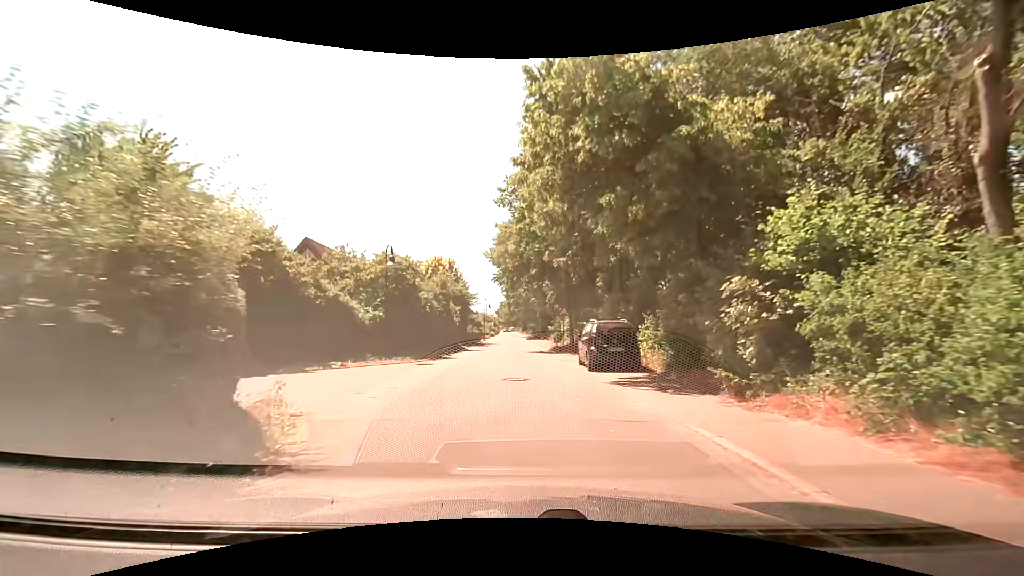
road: residential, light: Day
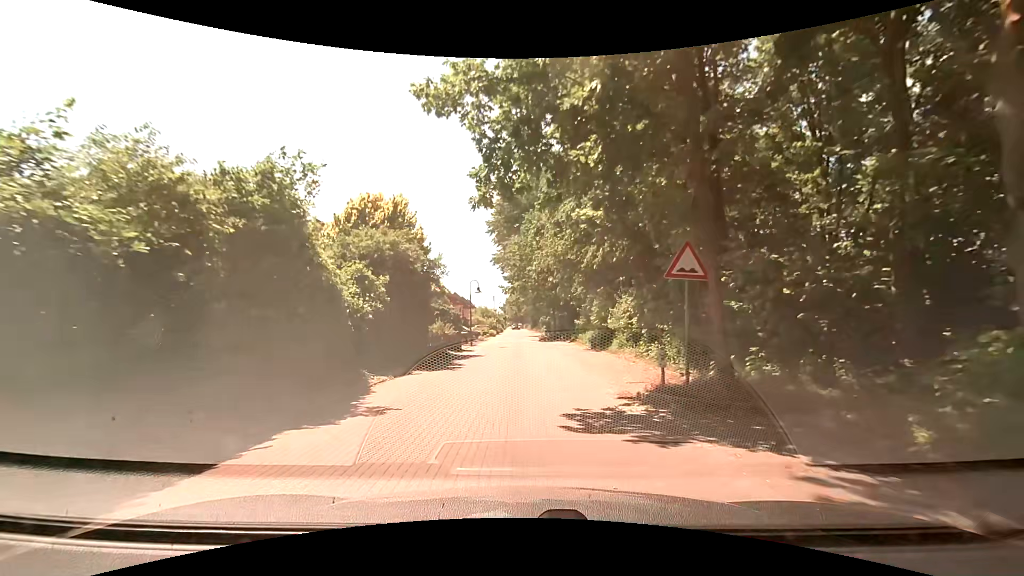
(-0.6, +22.7) m; -2°
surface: paving_stones
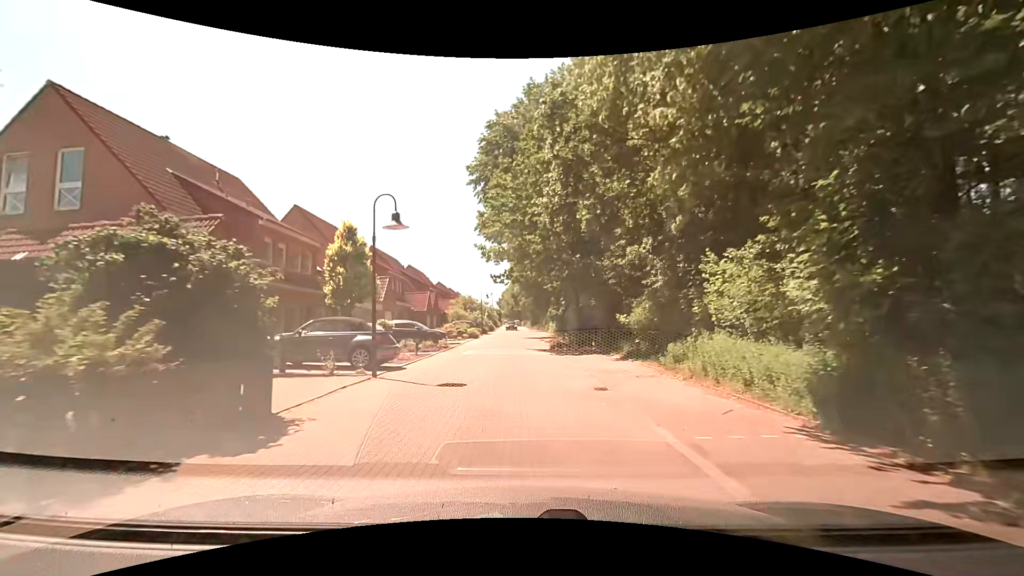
(0.0, +23.0) m; 0°
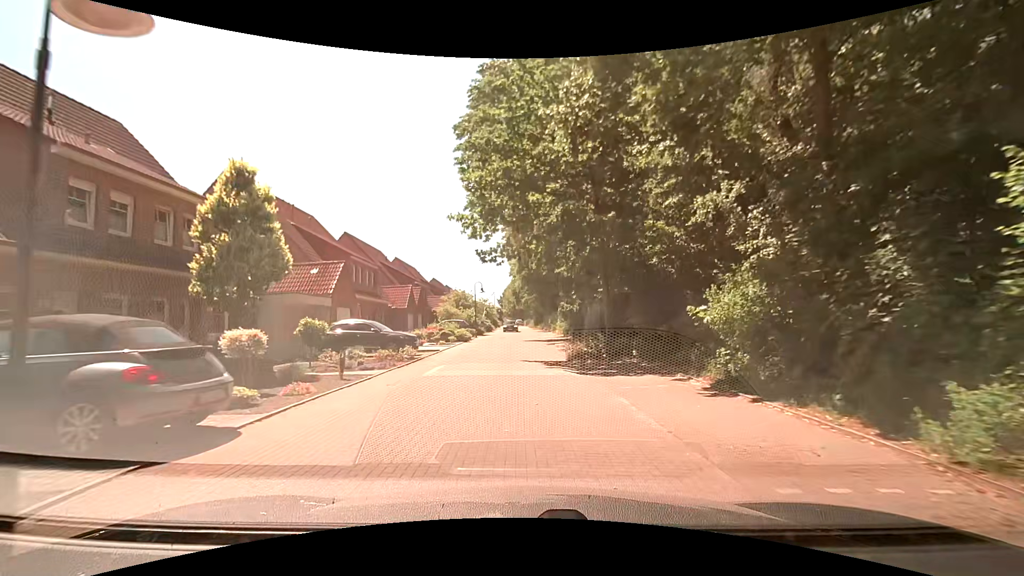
(0.0, +9.1) m; 0°
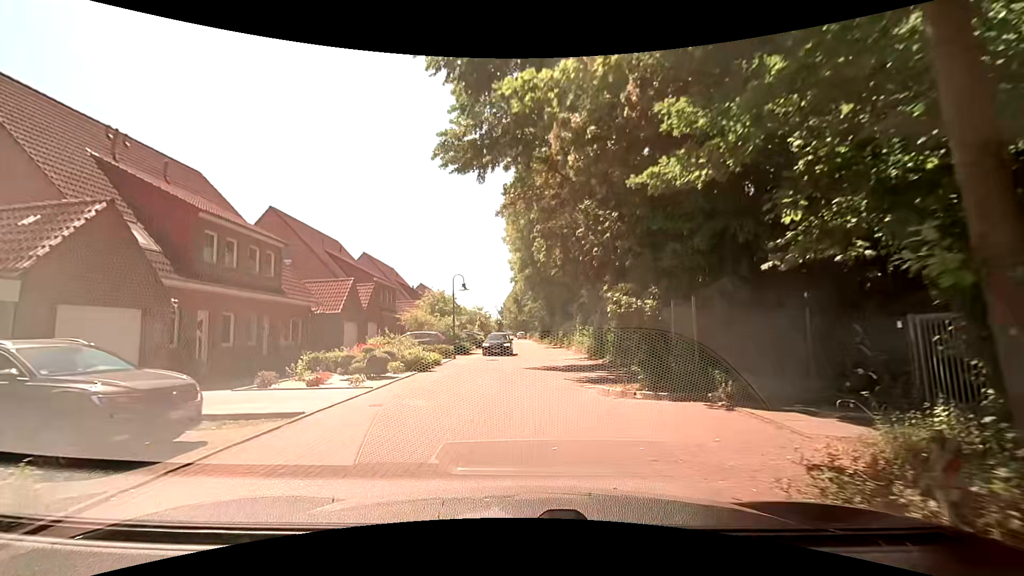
(0.0, +14.9) m; -2°
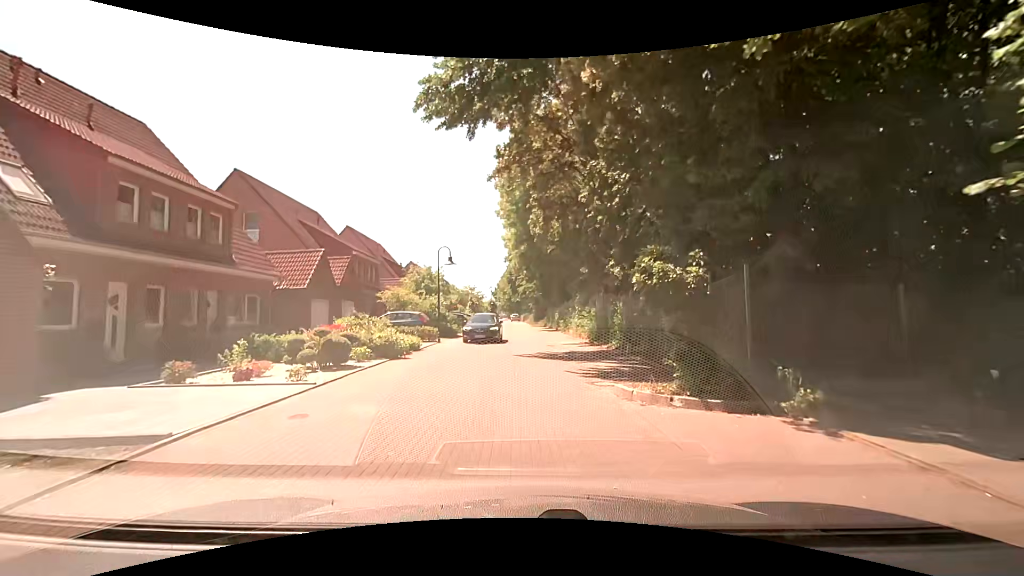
(+0.1, +3.3) m; +2°
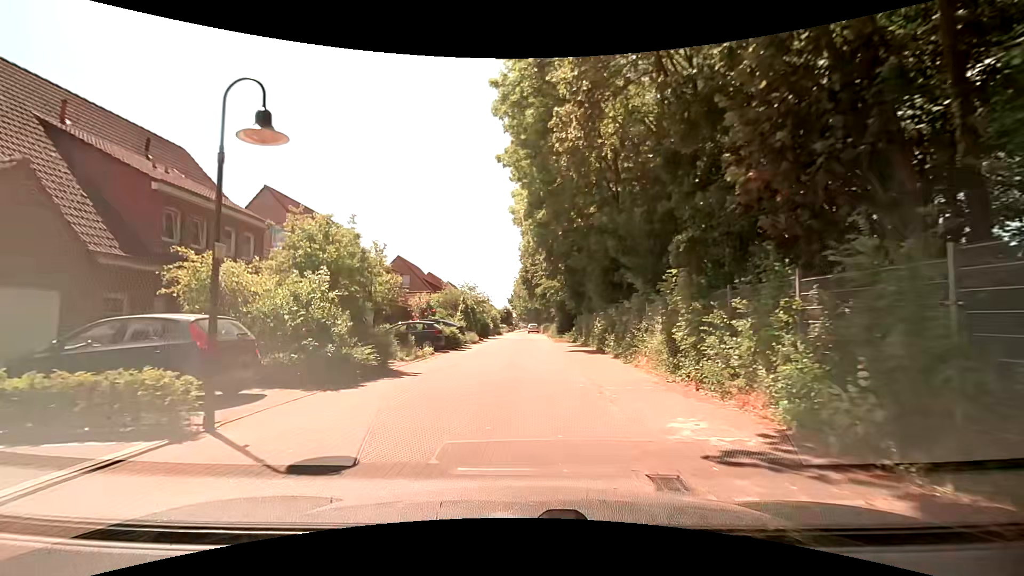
(+0.3, +19.2) m; -2°
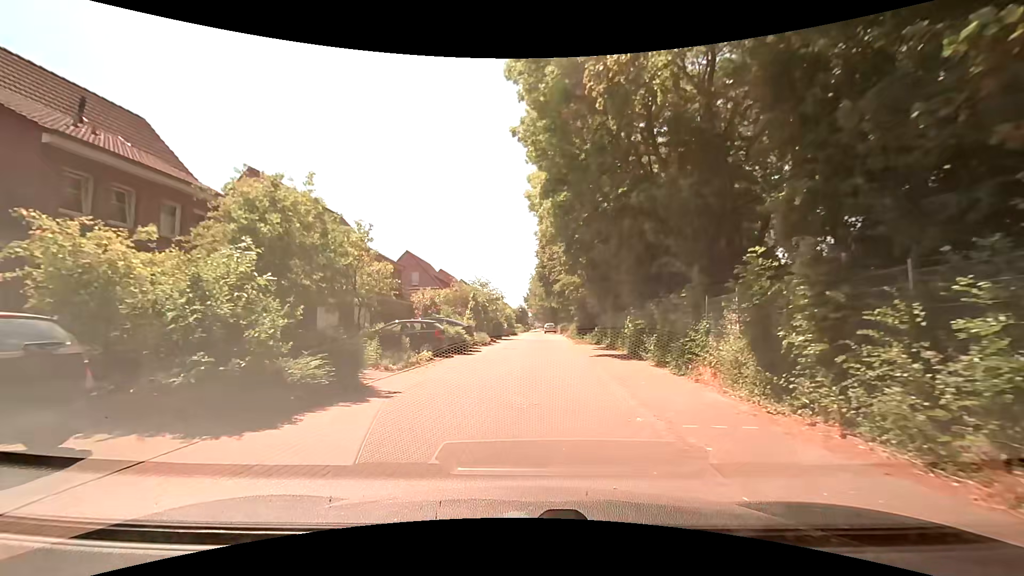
(0.0, +4.2) m; -1°
(0, +10) (0, +20) (+1, +30) (+1, +40) (+2, +50) (+1, +60) (0, +70) (+1, +80) (+1, +90) (+2, +100) m
